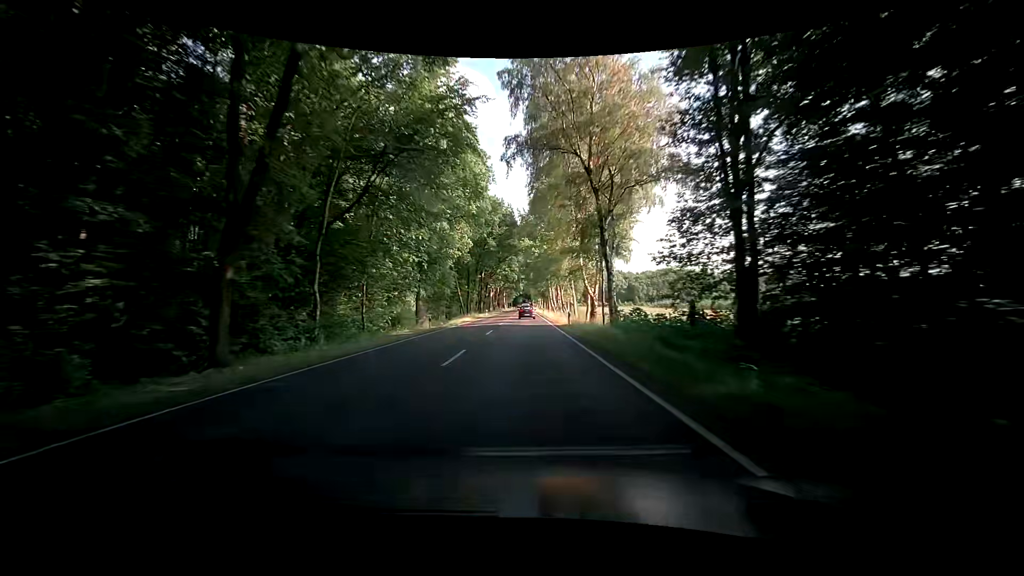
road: primary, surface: asphalt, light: Day
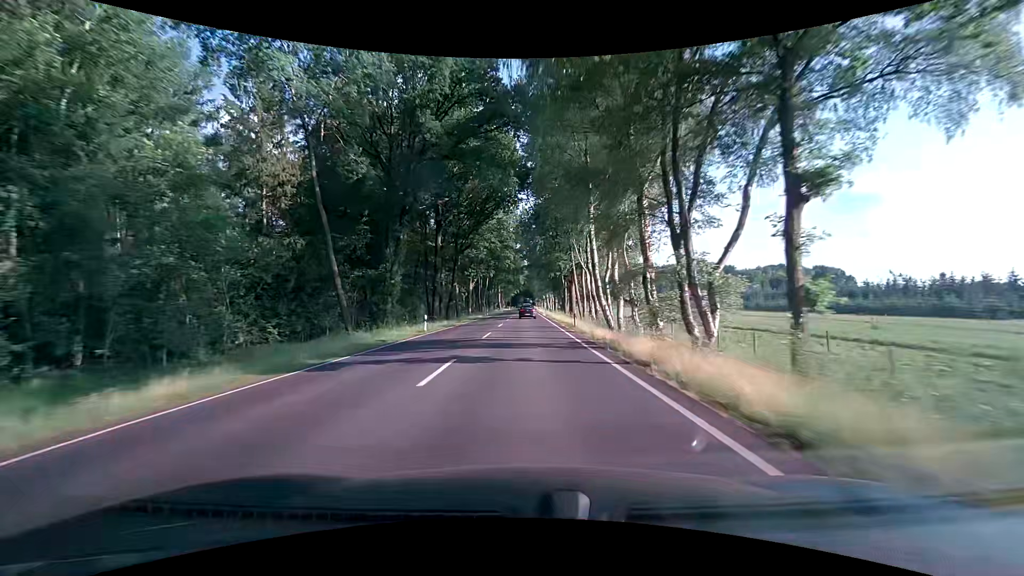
(0.0, +52.2) m; 0°
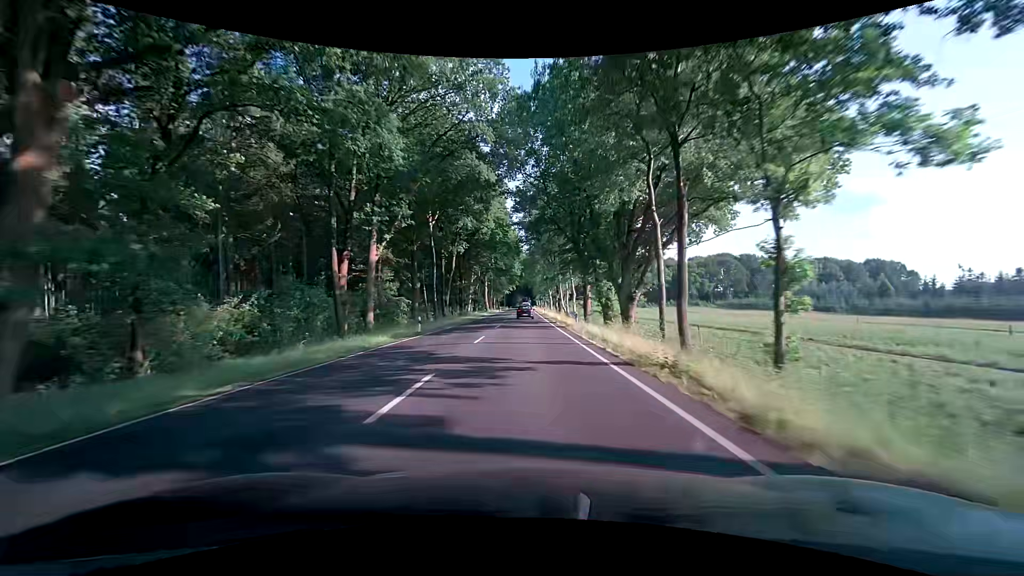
(0.0, +51.7) m; +1°
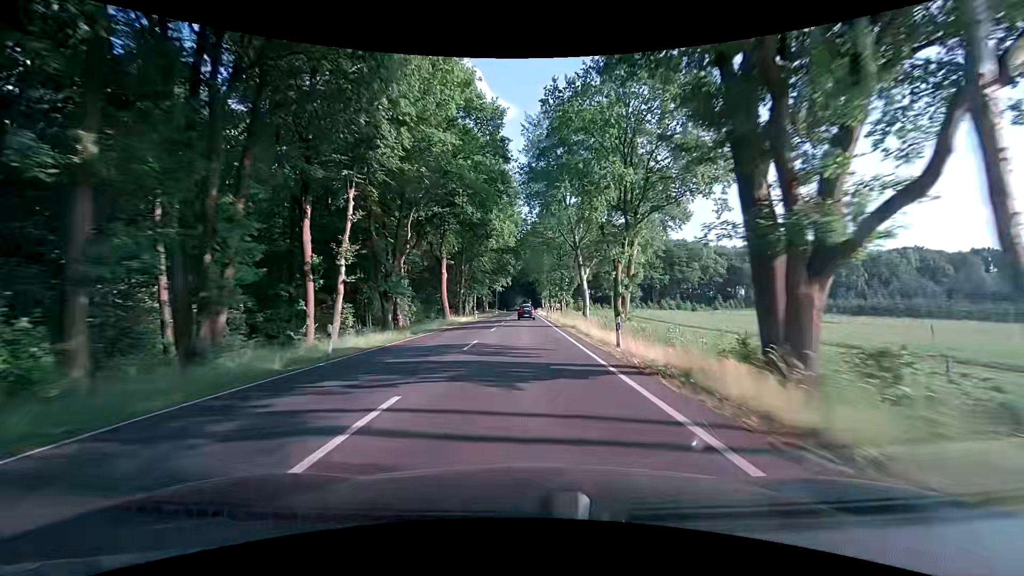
(-1.3, +64.1) m; -1°
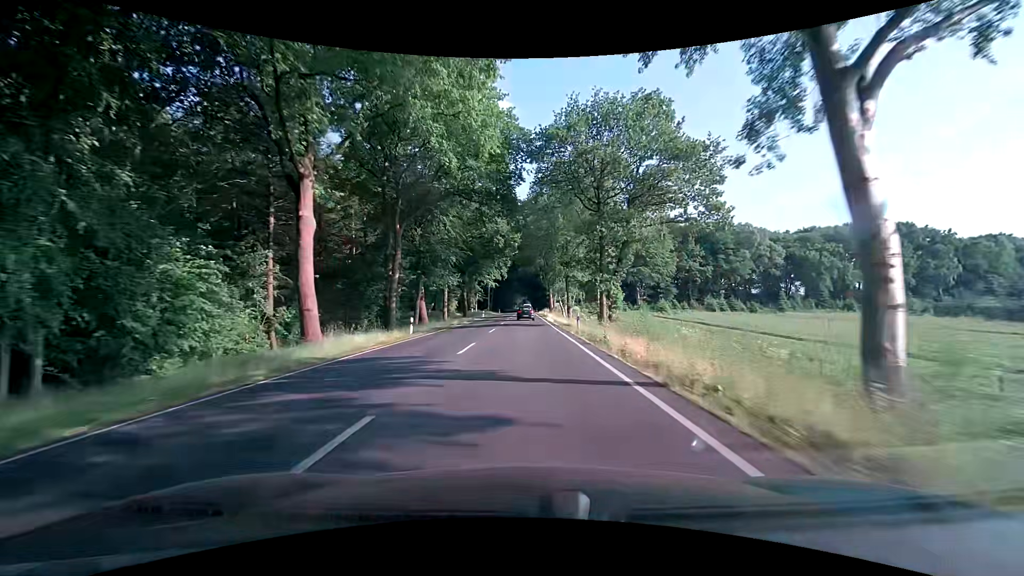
(-0.2, +38.1) m; 0°
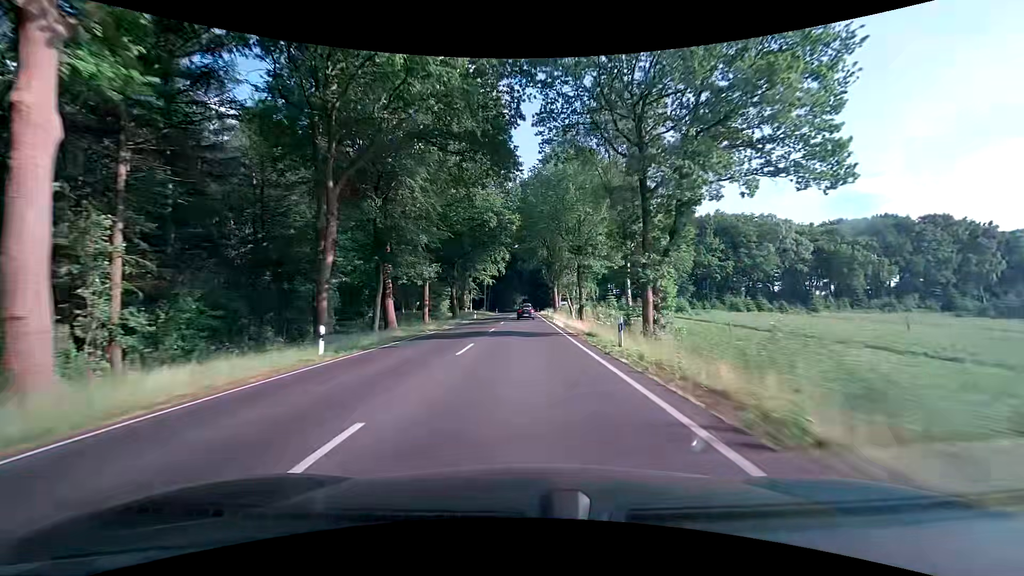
(0.0, +12.7) m; 0°
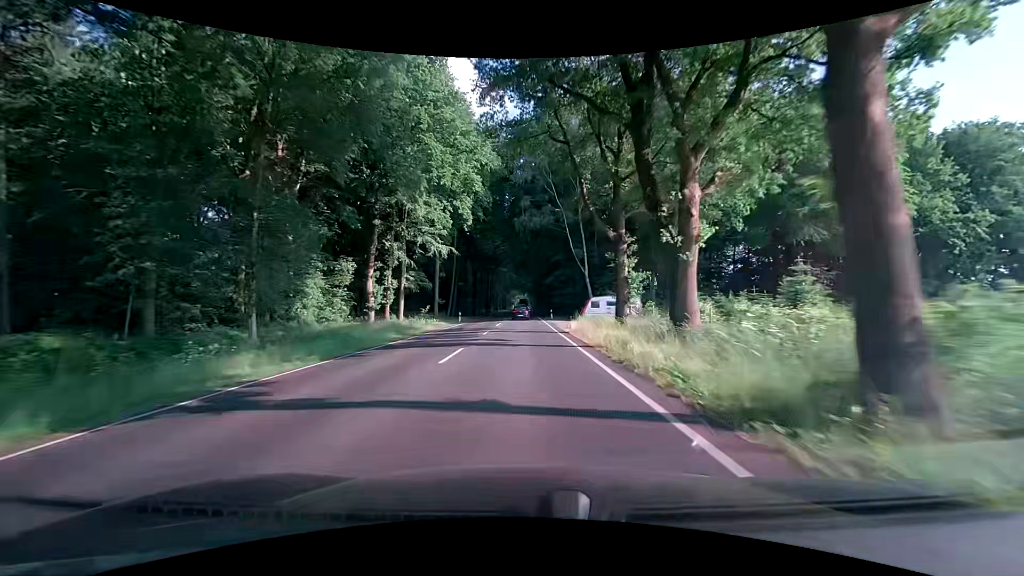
(+0.1, +63.6) m; +1°
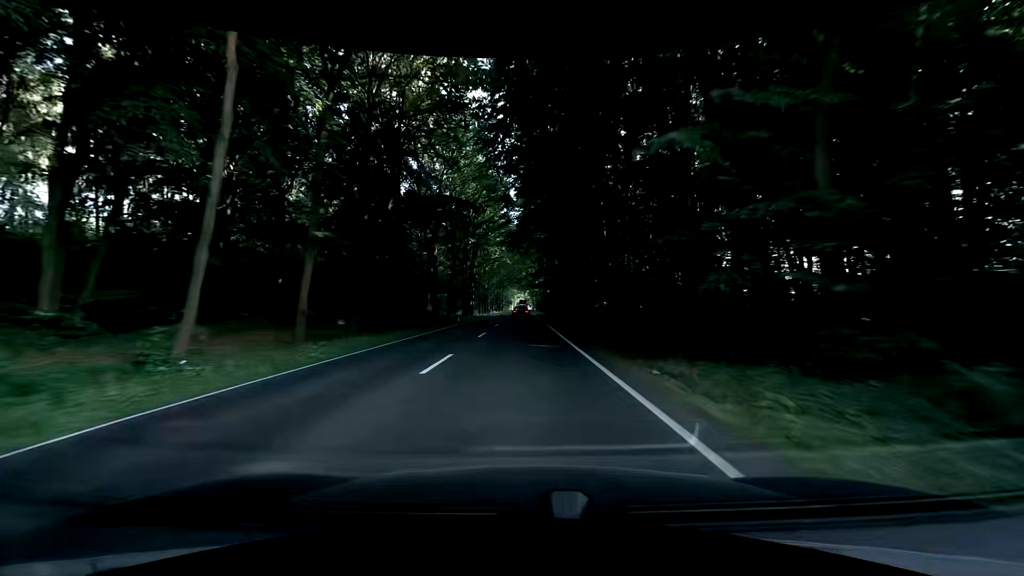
(-0.5, +51.0) m; -1°
(0, +10) (0, +20) (0, +30) (0, +40) (0, +50) (0, +60) (0, +70) (0, +80) (0, +90) (0, +100) m
